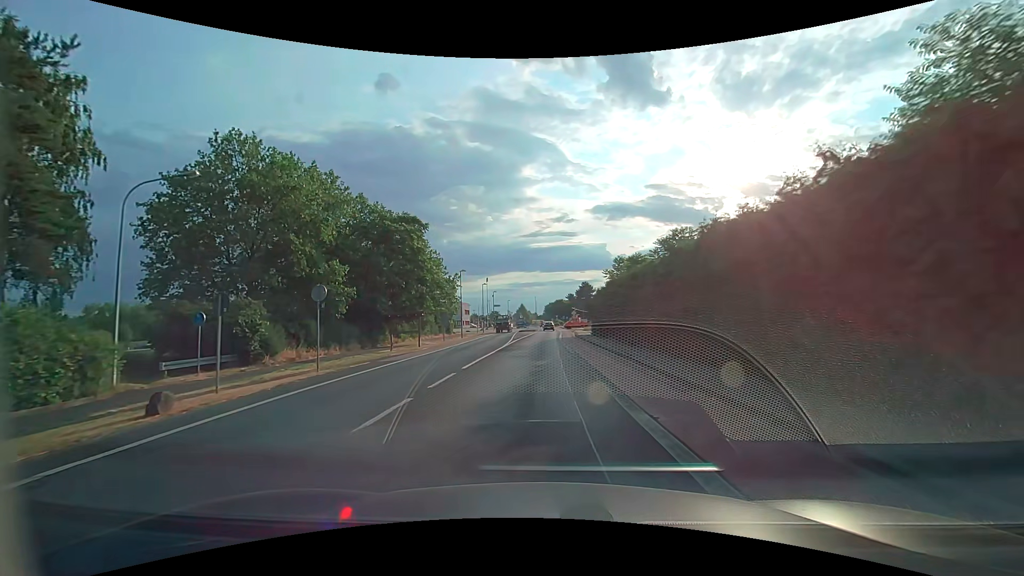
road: tertiary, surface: asphalt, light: Day
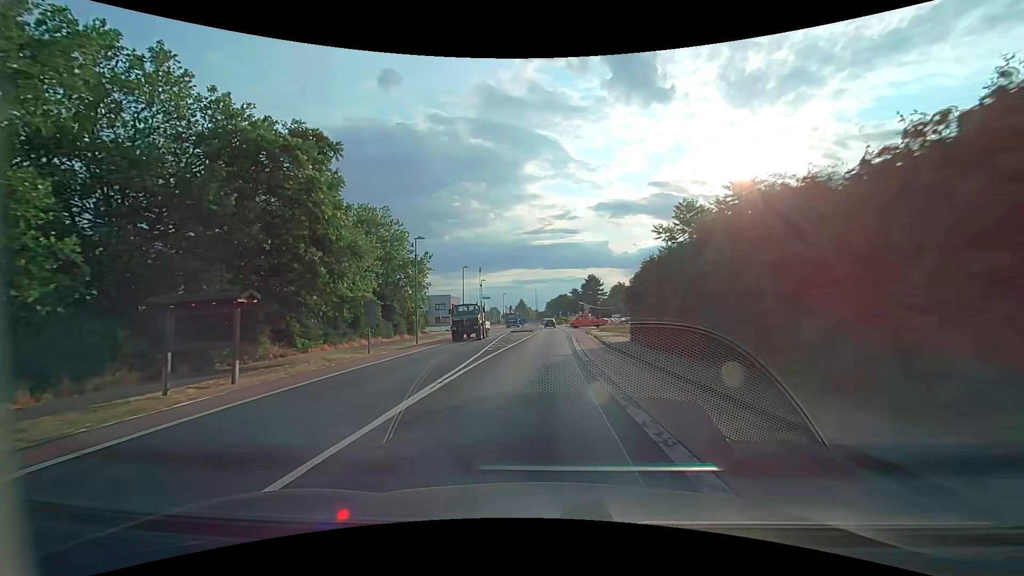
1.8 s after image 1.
(-0.1, +21.7) m; 0°
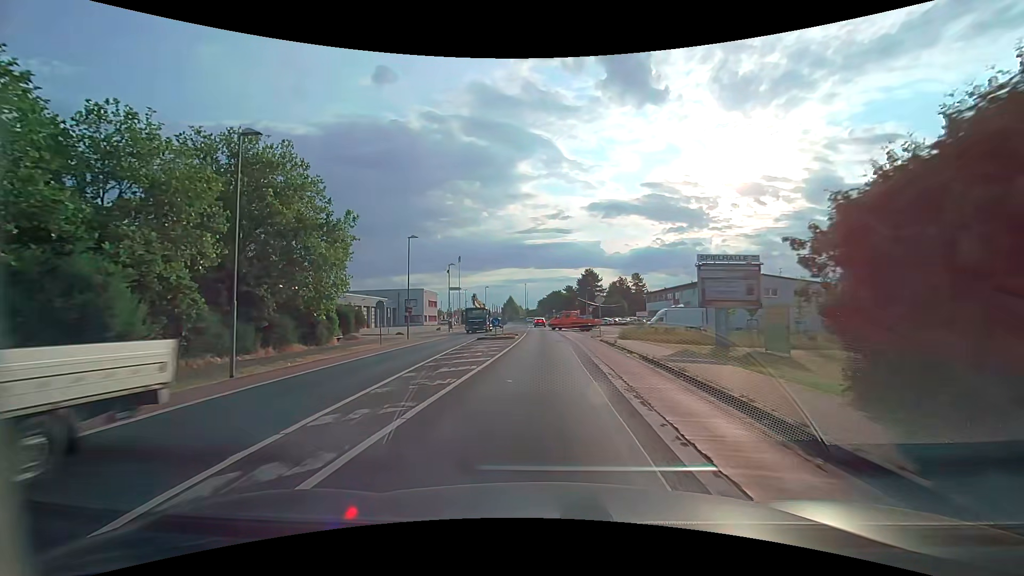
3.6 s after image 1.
(+0.1, +21.5) m; +1°
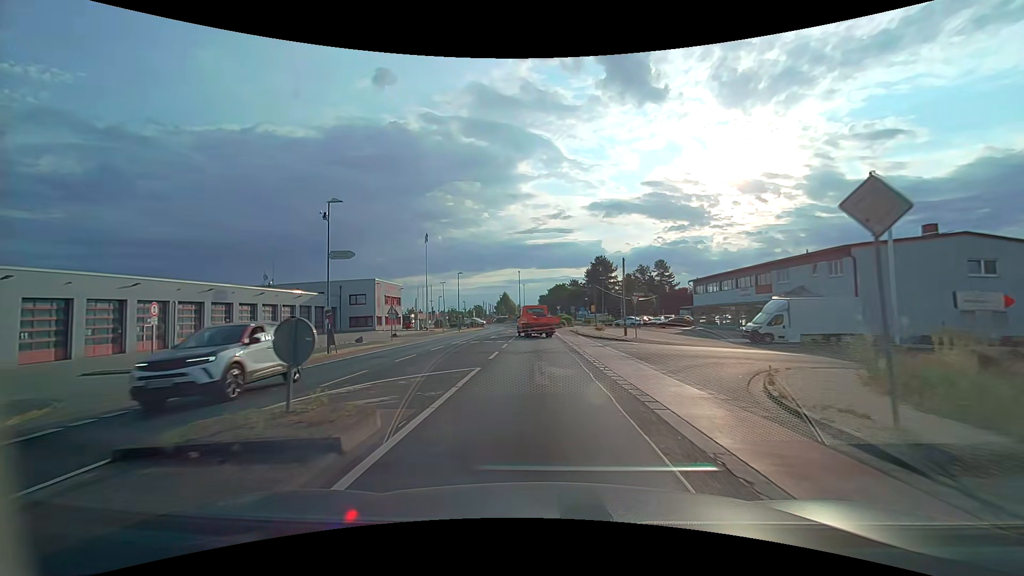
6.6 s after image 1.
(+0.2, +32.2) m; 0°
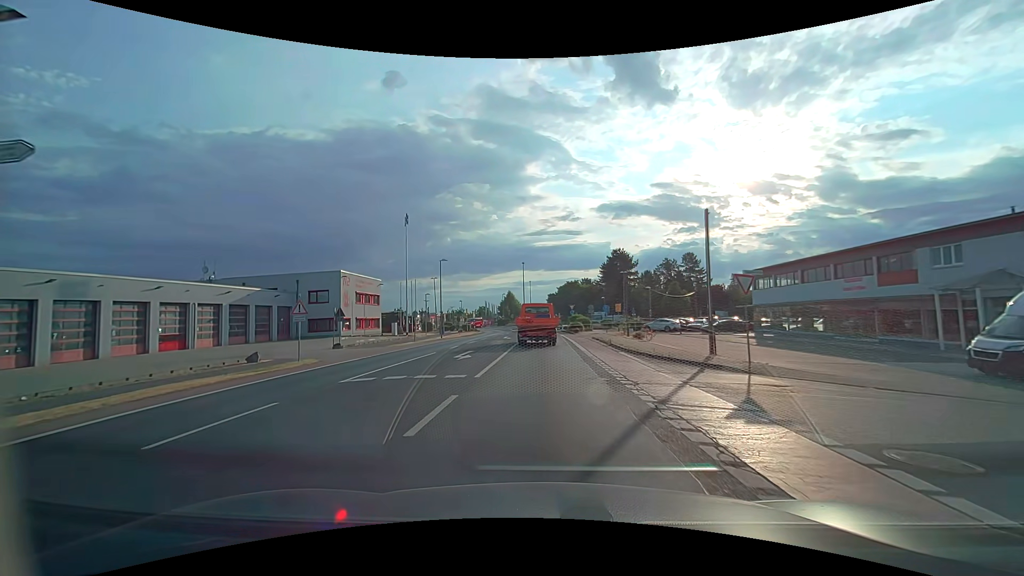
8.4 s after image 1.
(-0.1, +16.8) m; -1°
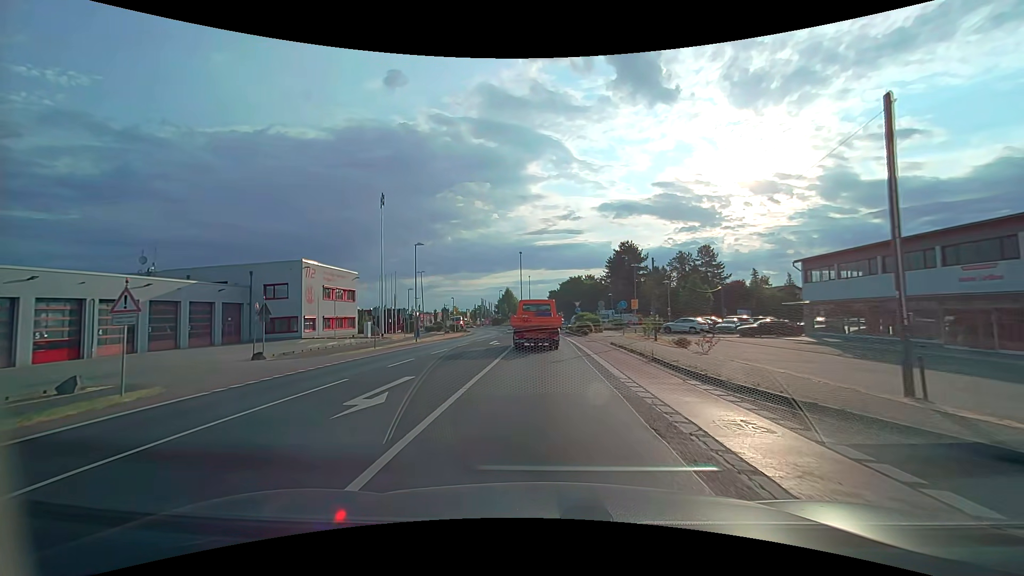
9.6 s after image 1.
(0.0, +10.2) m; 0°
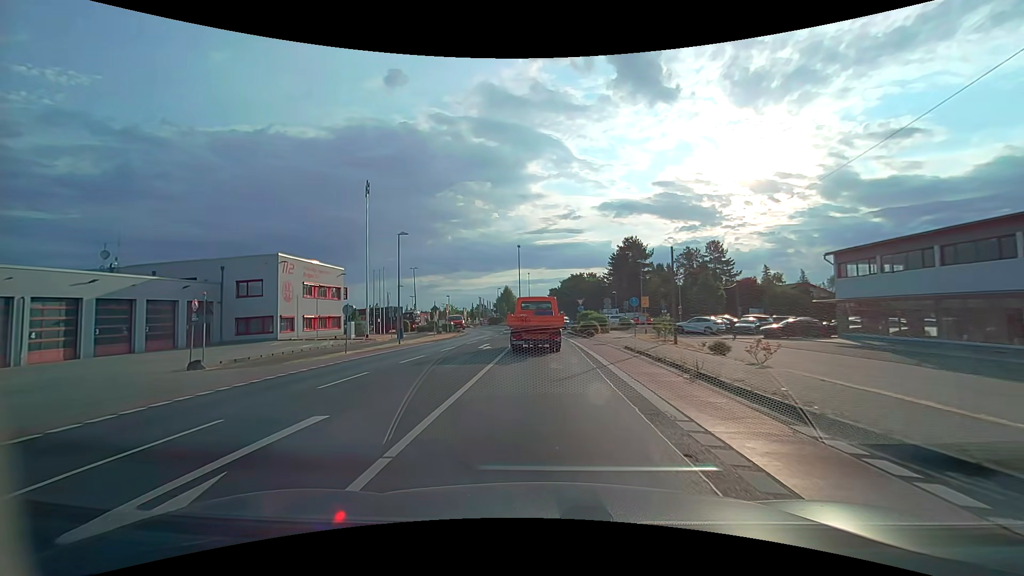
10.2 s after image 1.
(0.0, +4.8) m; 0°
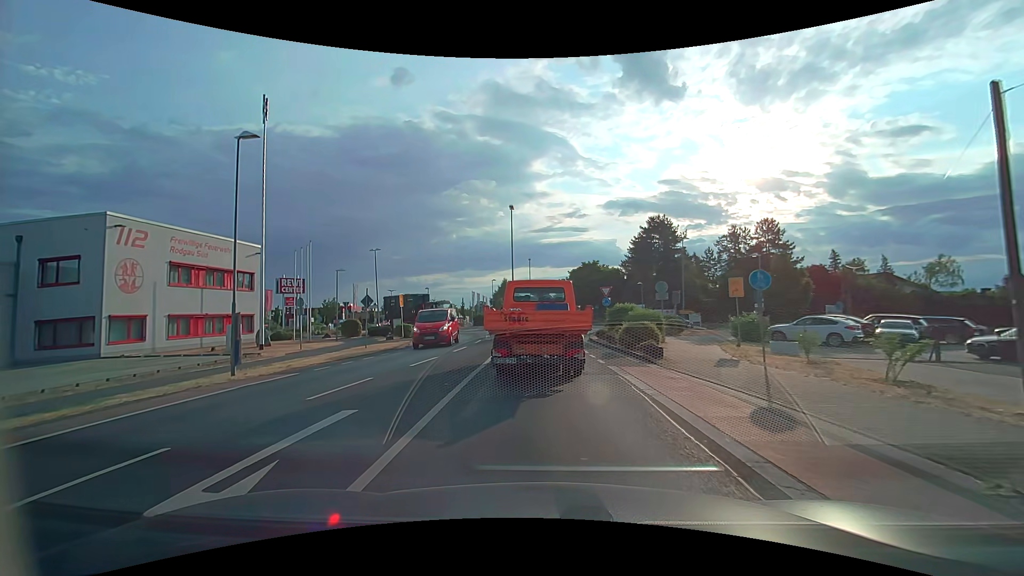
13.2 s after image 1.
(-0.1, +19.3) m; 0°
